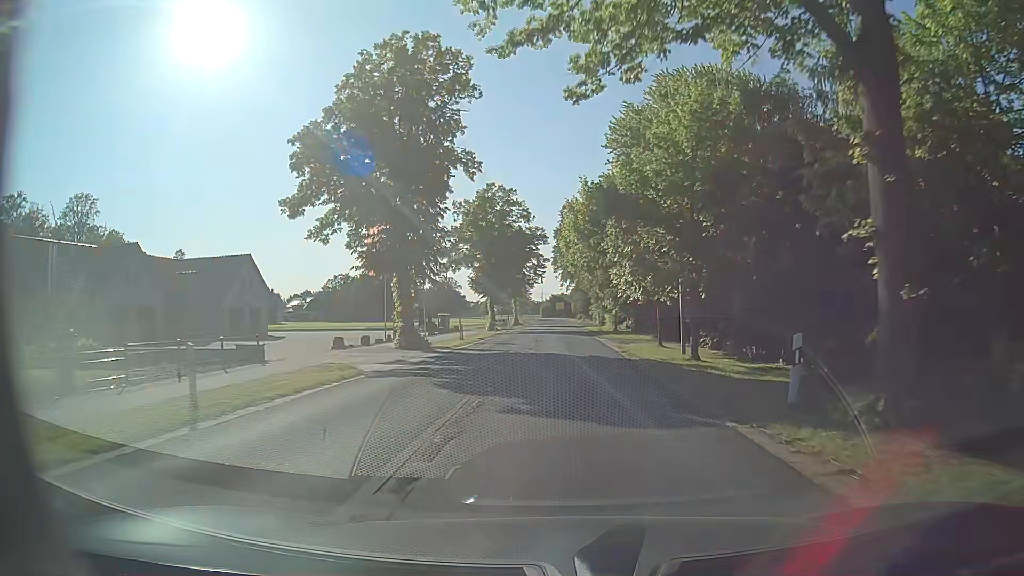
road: secondary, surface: asphalt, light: Day
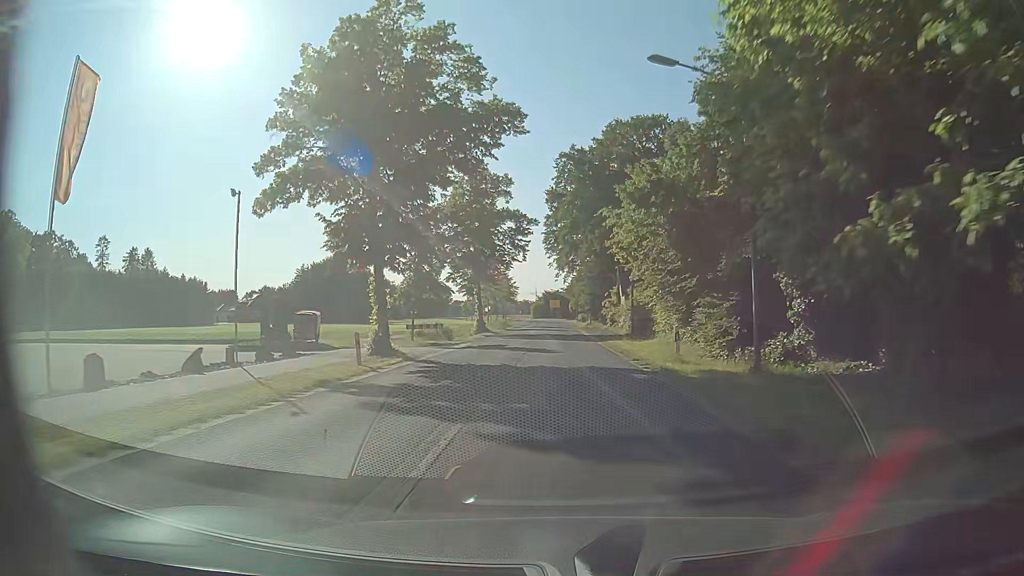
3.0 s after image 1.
(+0.3, +39.8) m; +1°
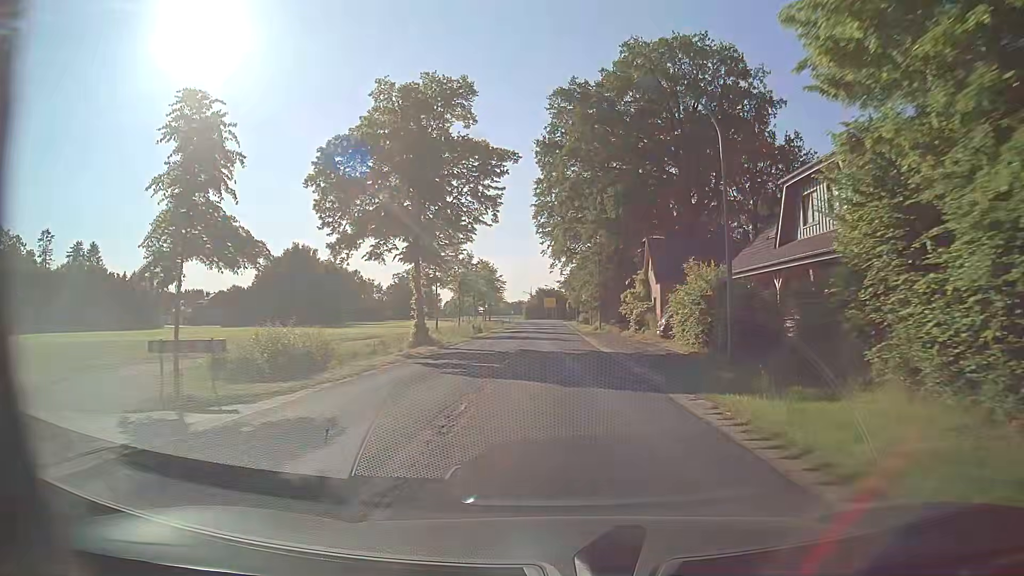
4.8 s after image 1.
(0.0, +23.9) m; 0°
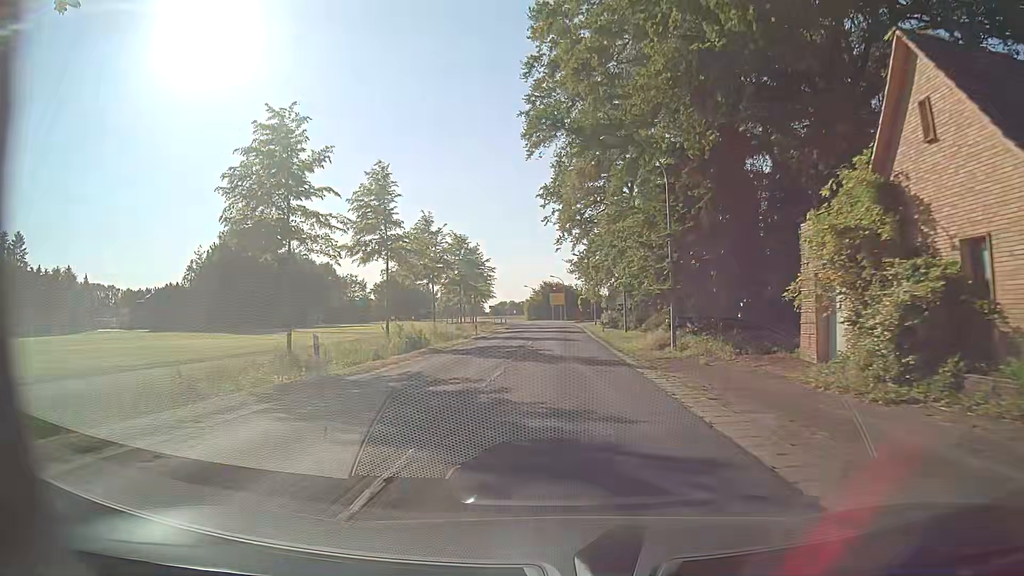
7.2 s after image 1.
(-0.3, +31.8) m; -1°
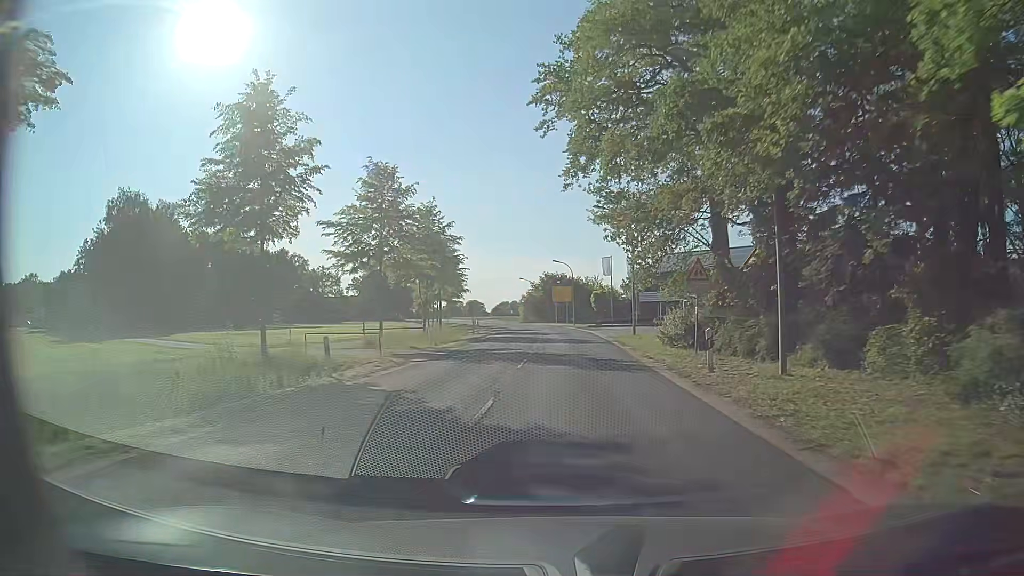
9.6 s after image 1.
(-0.3, +31.7) m; -1°
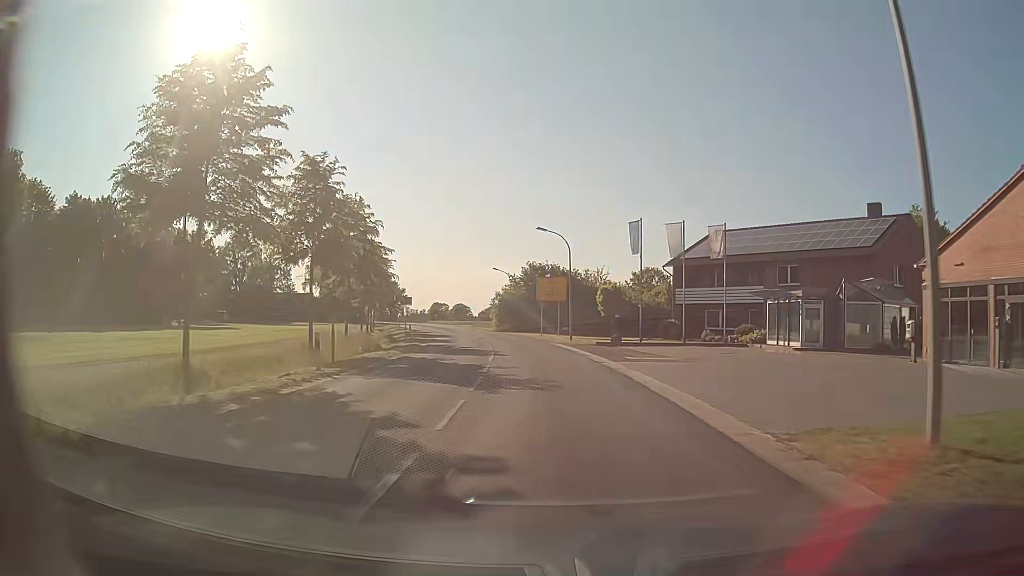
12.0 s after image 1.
(+0.5, +31.6) m; +1°
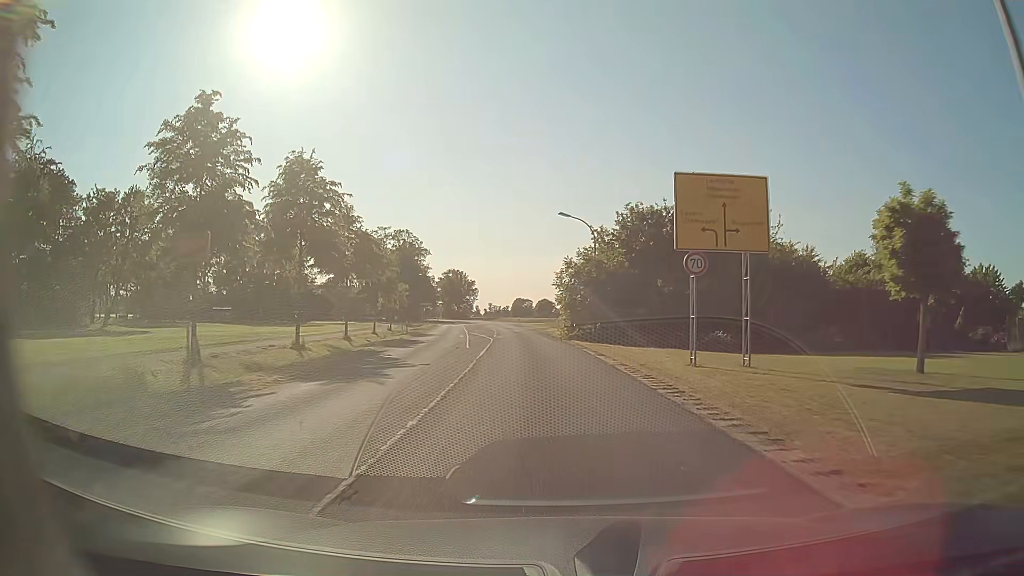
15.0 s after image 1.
(-2.2, +39.4) m; -7°
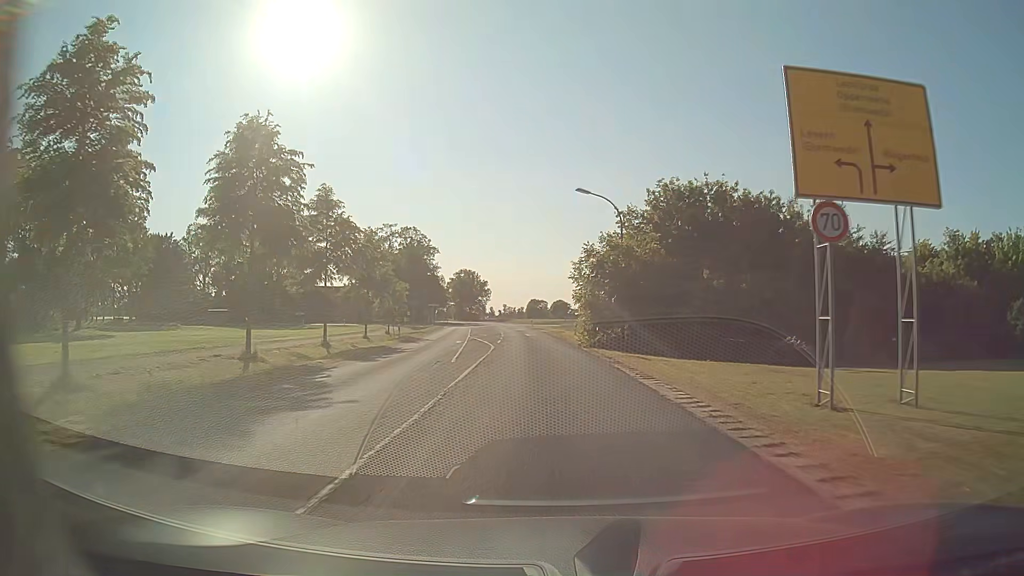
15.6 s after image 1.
(-0.1, +7.9) m; -2°
(0, +10) (0, +20) (-1, +30) (-2, +40) (-2, +50) (-3, +60) (-4, +70) (-5, +80) (-6, +90) (-7, +100) m
